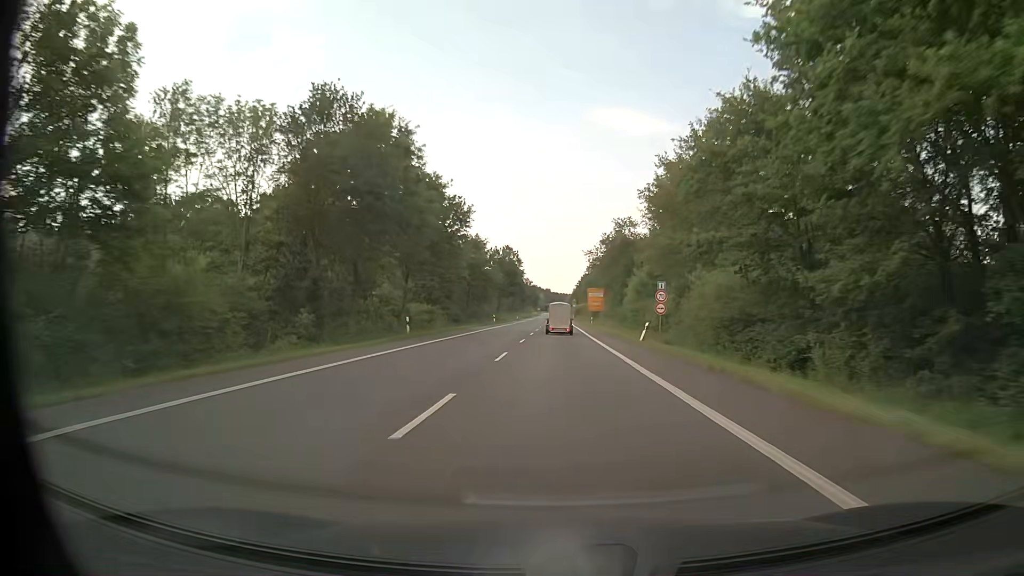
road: primary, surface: asphalt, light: Day
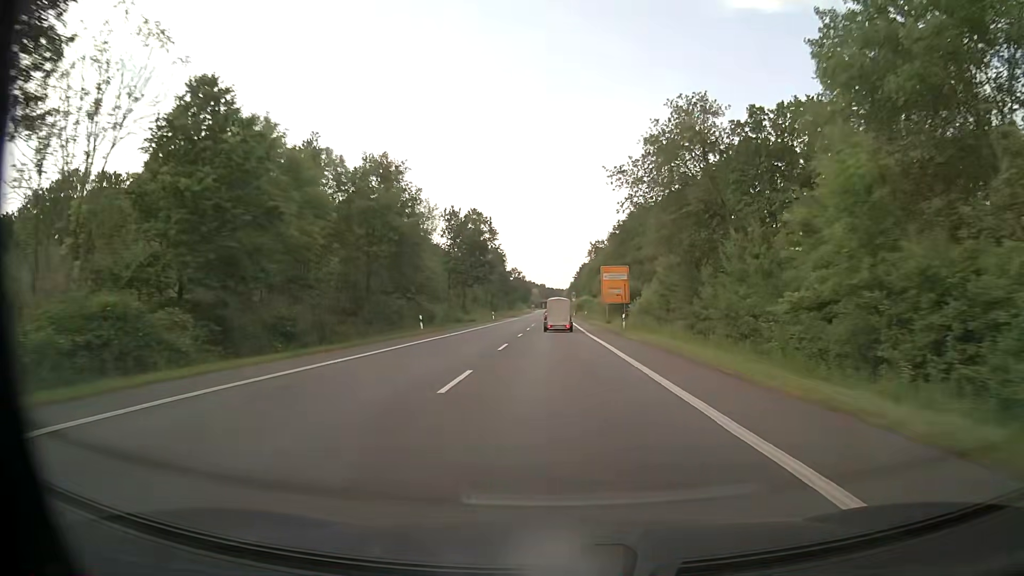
(+0.1, +44.3) m; 0°
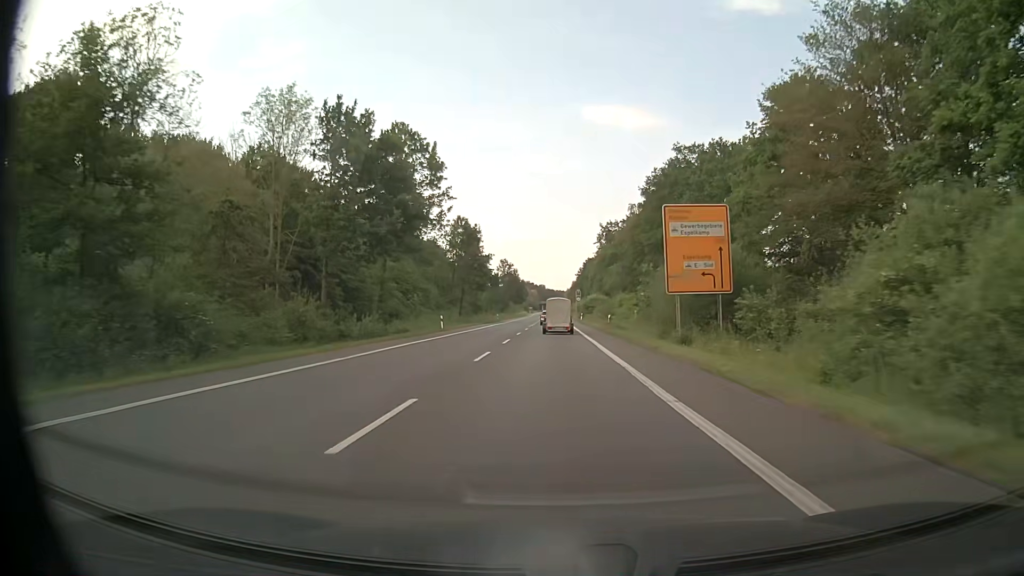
(-0.1, +40.6) m; 0°
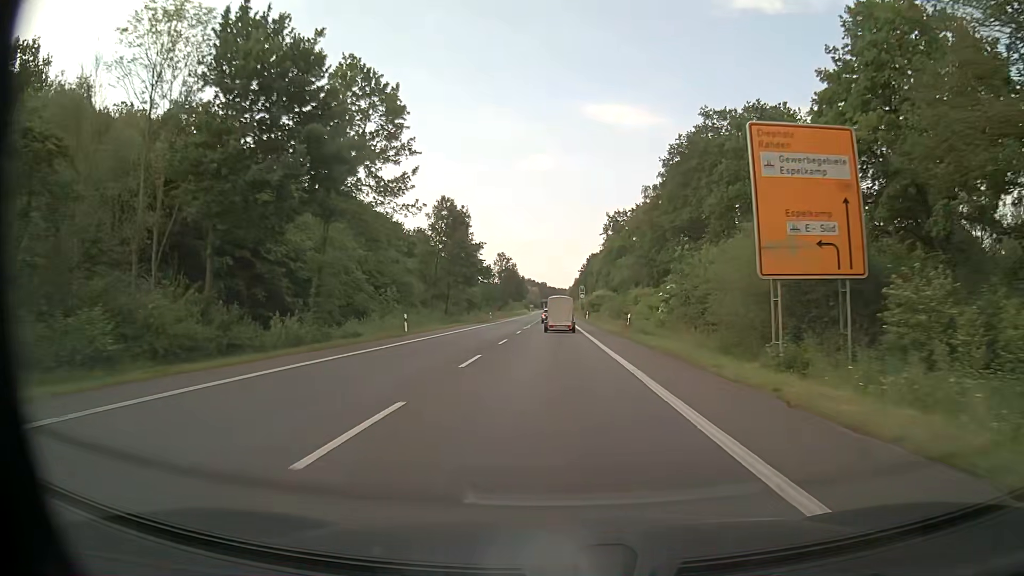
(0.0, +12.7) m; 0°
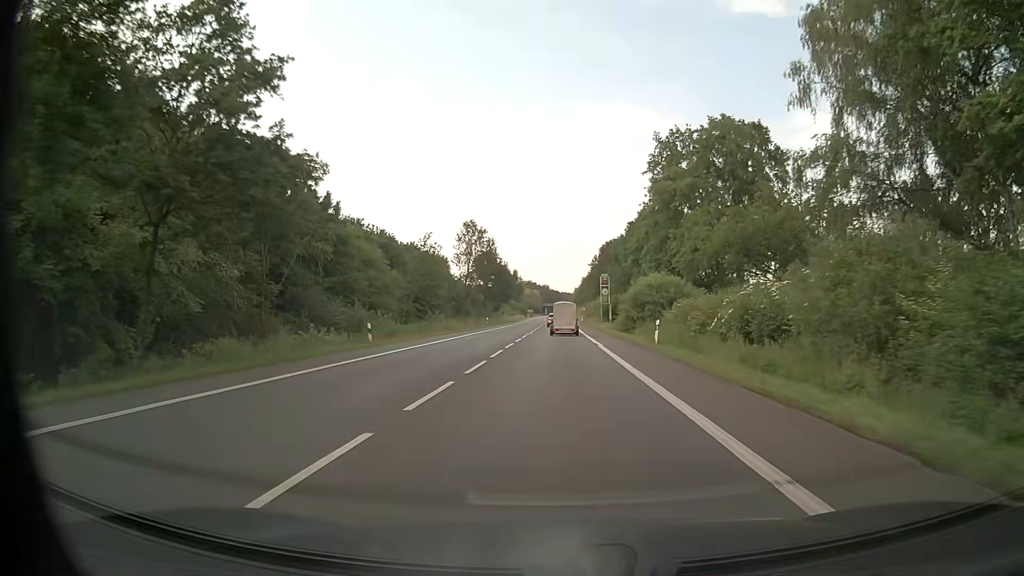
(-0.2, +58.5) m; 0°
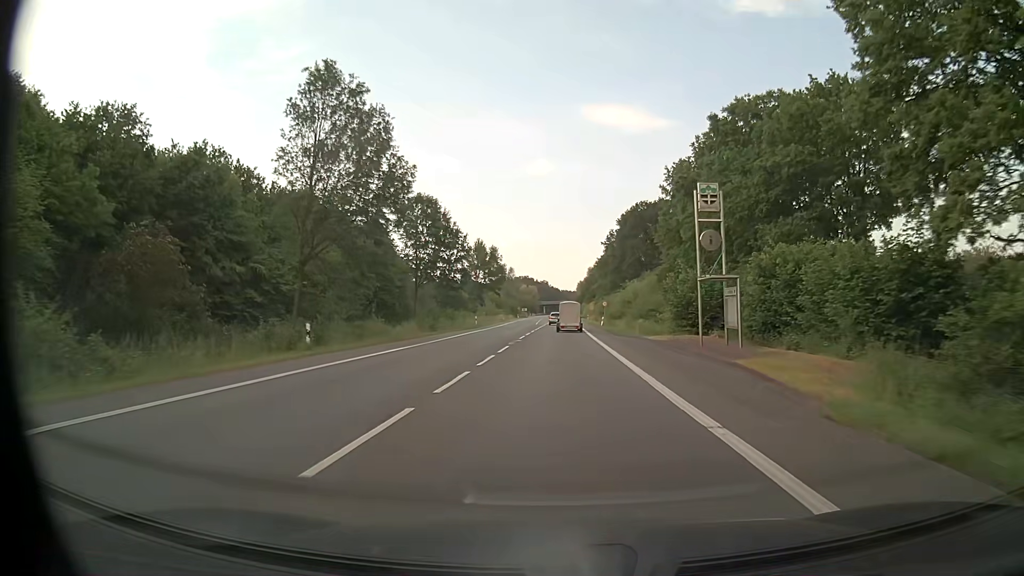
(+0.2, +58.2) m; 0°
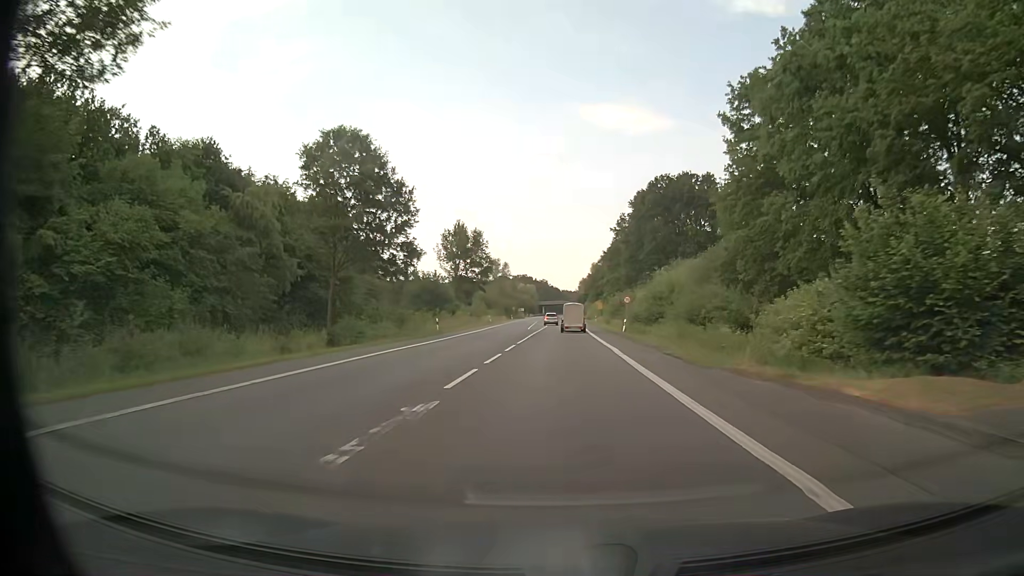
(0.0, +23.5) m; 0°
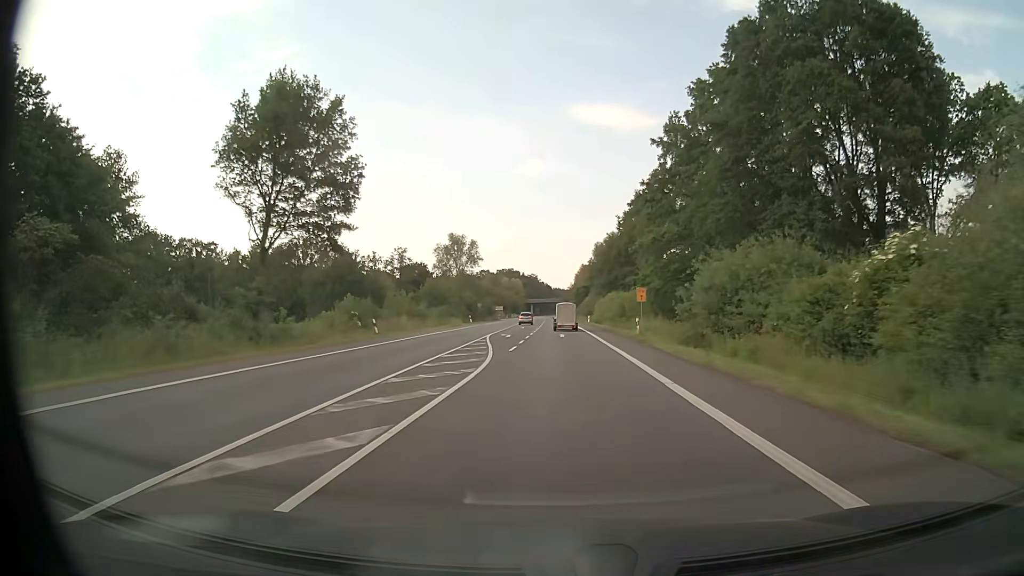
(+0.5, +58.9) m; +1°
(0, +10) (0, +20) (0, +30) (0, +40) (0, +50) (0, +60) (0, +70) (0, +80) (0, +90) (0, +100) m
